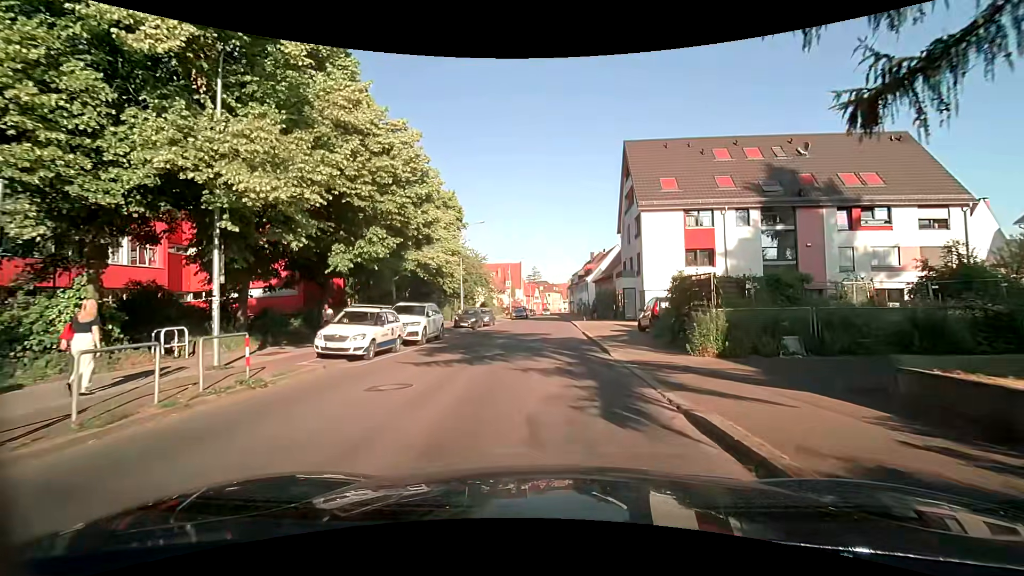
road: unclassified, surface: asphalt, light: Day
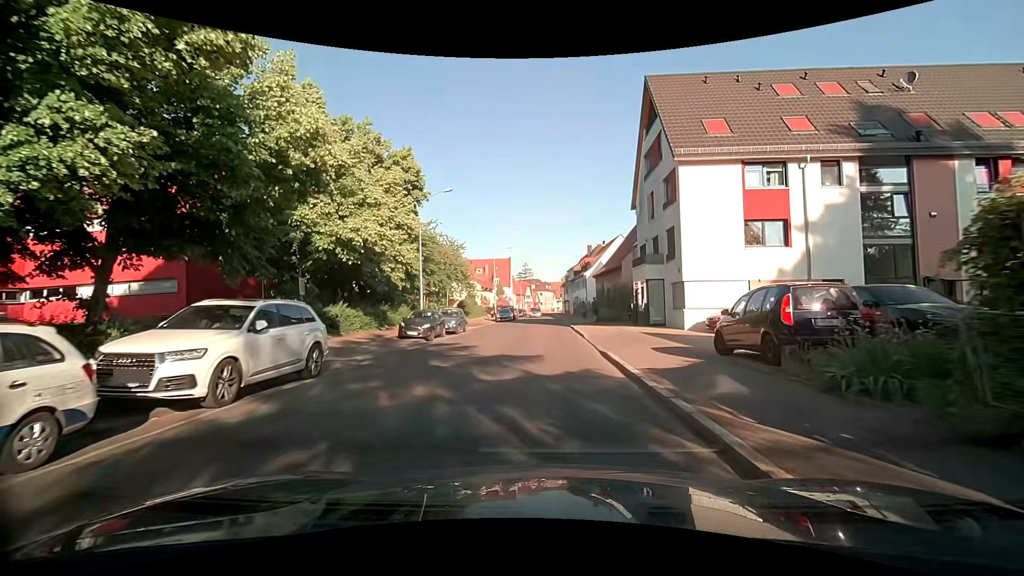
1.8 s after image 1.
(+0.2, +12.1) m; +1°
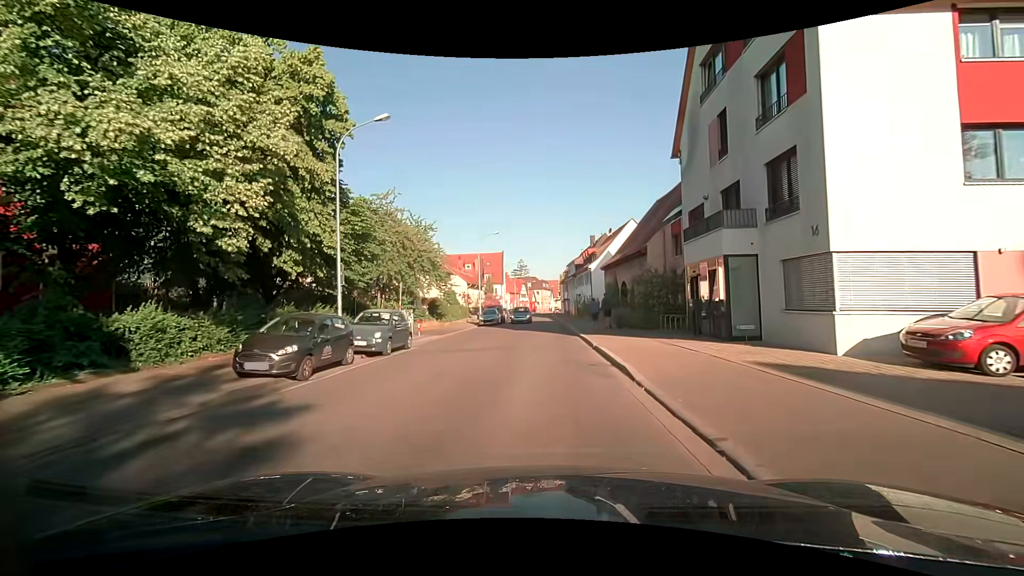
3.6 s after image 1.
(+0.2, +12.6) m; +1°
(0, +10) (0, +20) (0, +30) (0, +40) (0, +50) (0, +60) (0, +70) (0, +80) (0, +90) (0, +100) m
